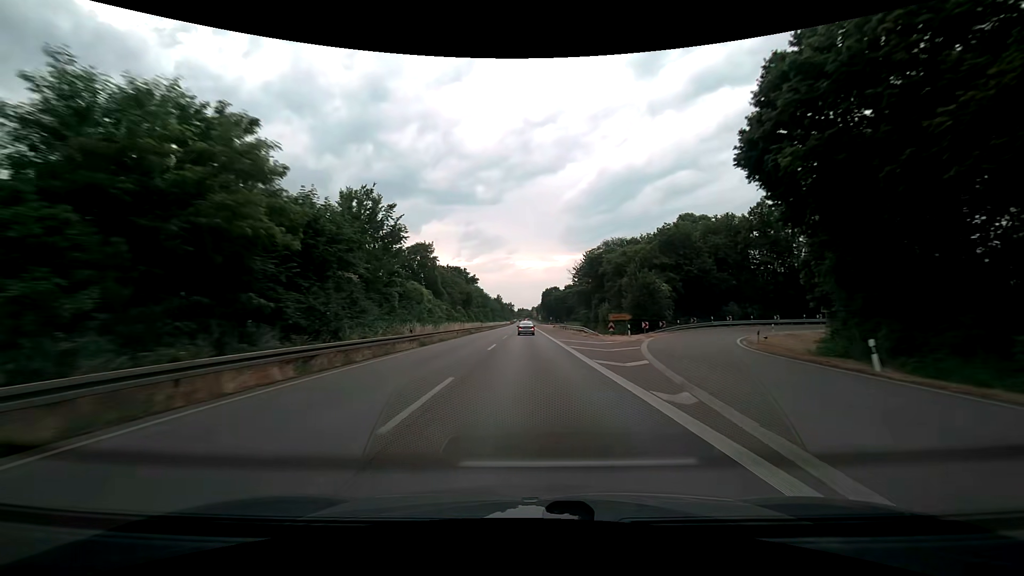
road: trunk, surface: asphalt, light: Day
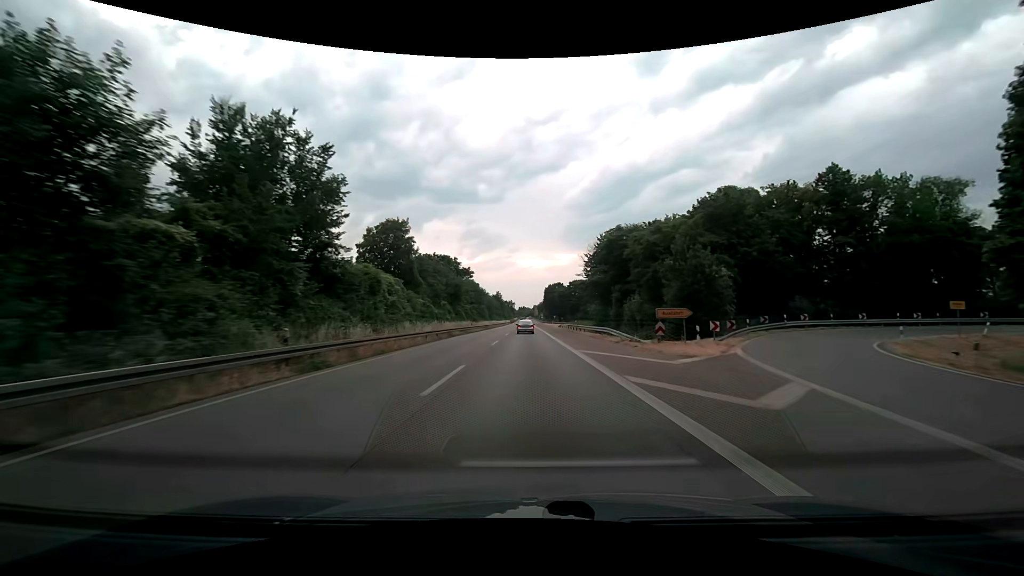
(0.0, +15.5) m; 0°
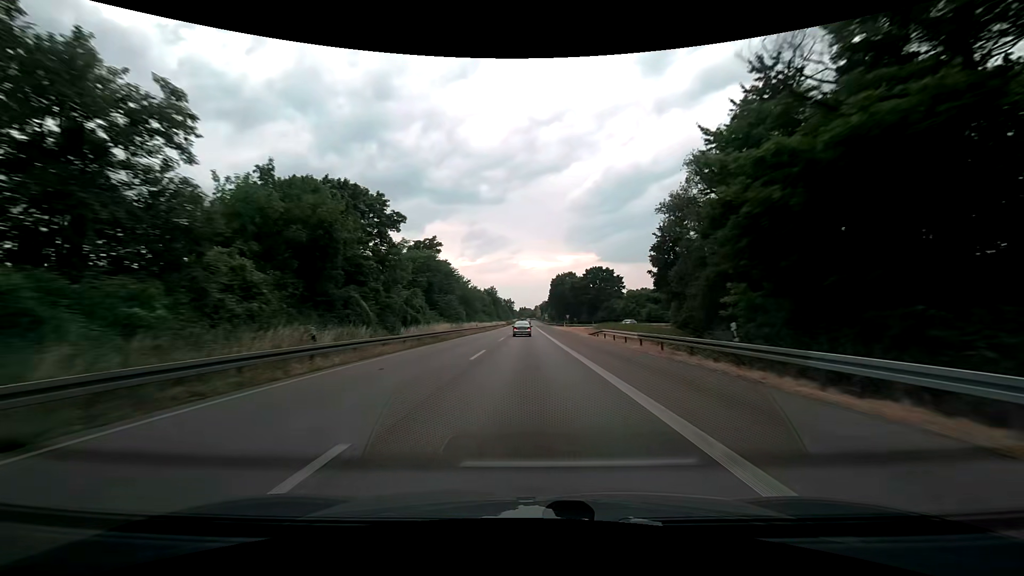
(-0.1, +46.2) m; 0°
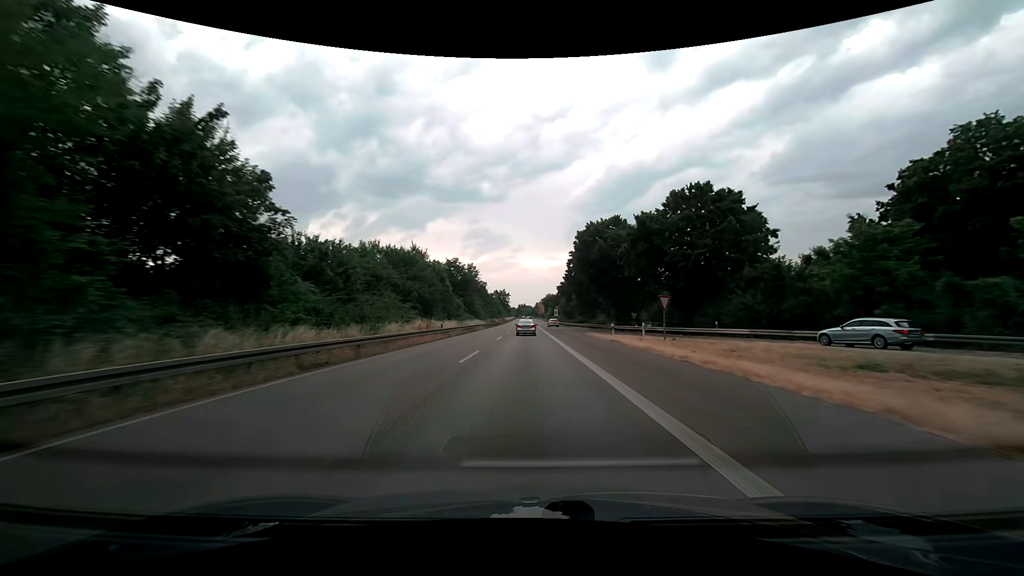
(+0.2, +75.3) m; 0°
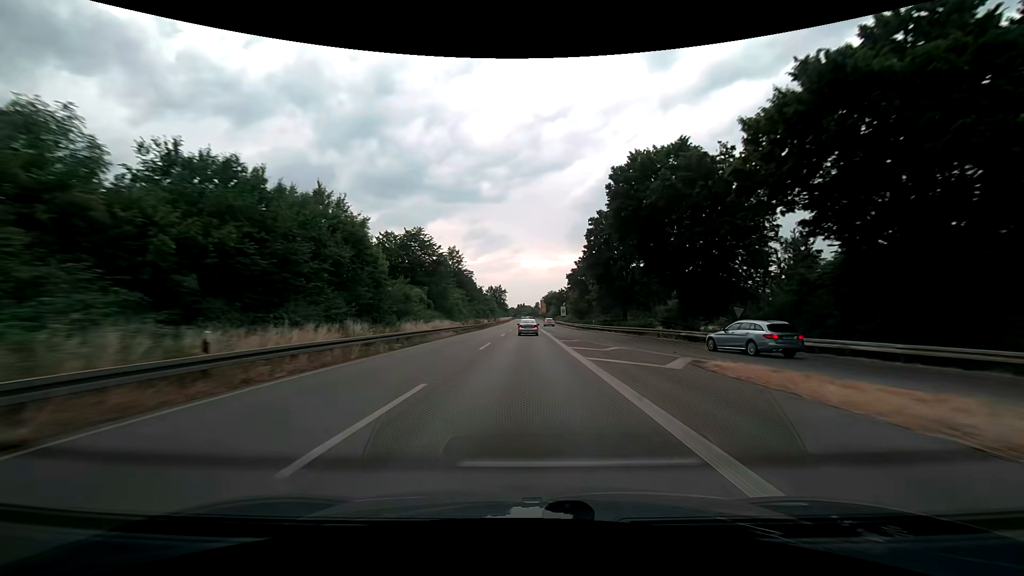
(-0.1, +29.7) m; 0°
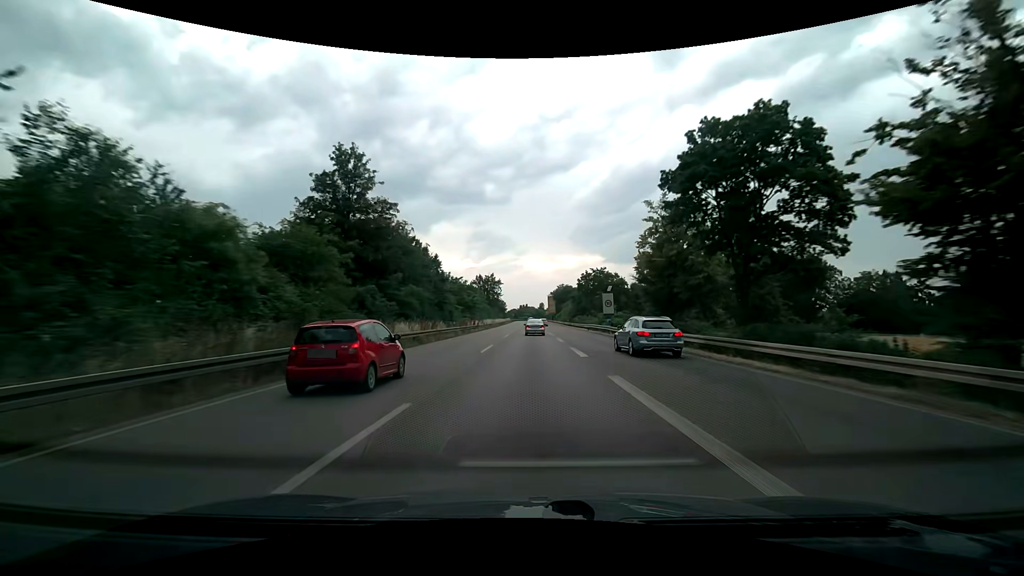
(-0.4, +57.2) m; 0°
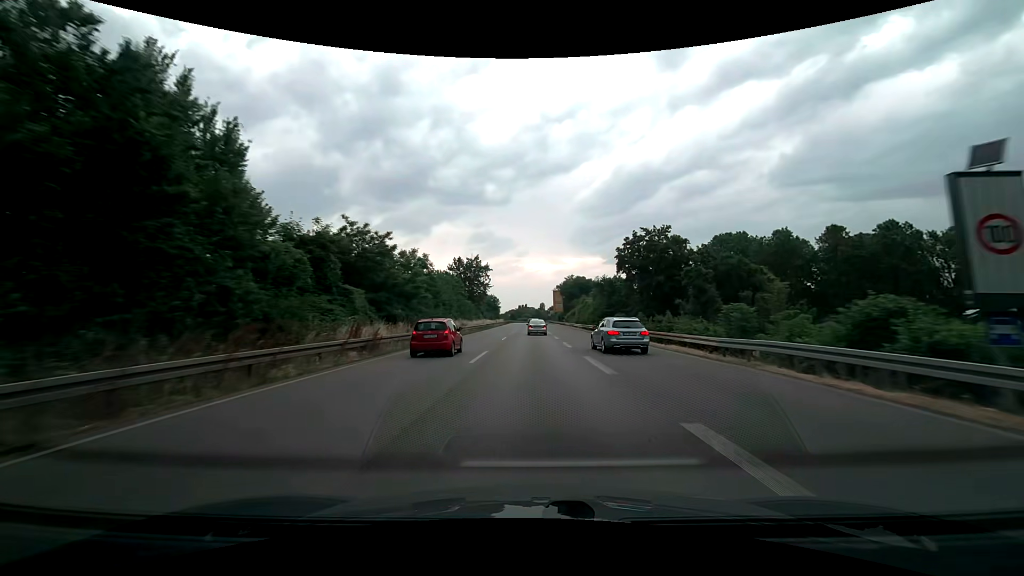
(-0.2, +41.7) m; 0°
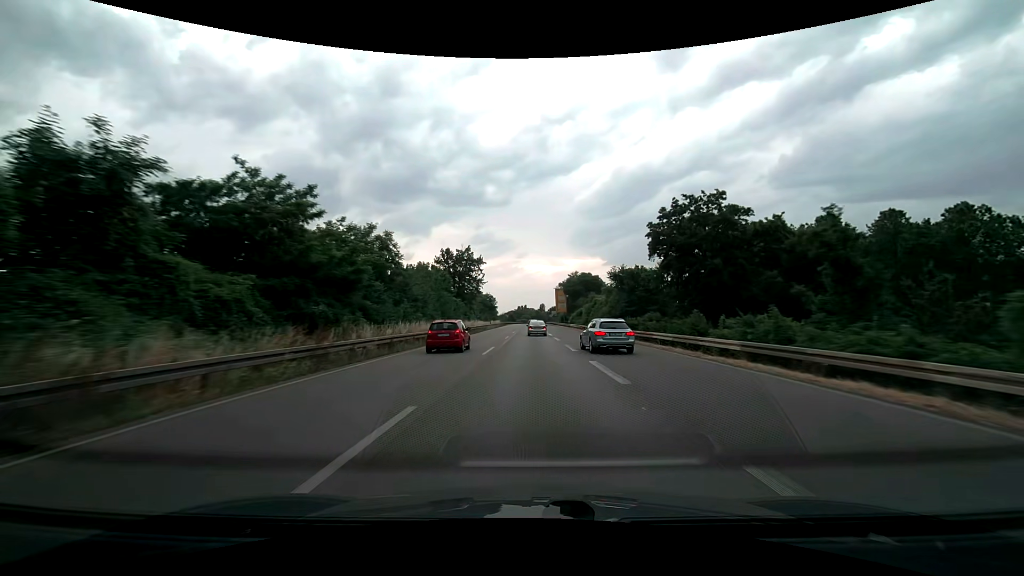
(0.0, +13.8) m; 0°
(0, +10) (0, +20) (0, +30) (0, +40) (0, +50) (0, +60) (0, +70) (0, +80) (0, +90) (0, +100) m
